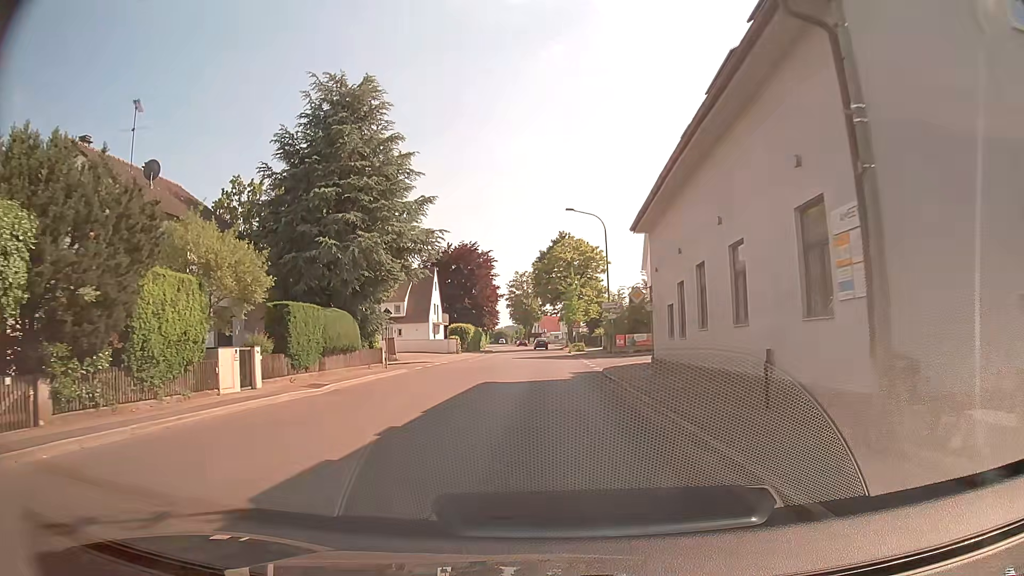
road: tertiary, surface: asphalt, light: Day
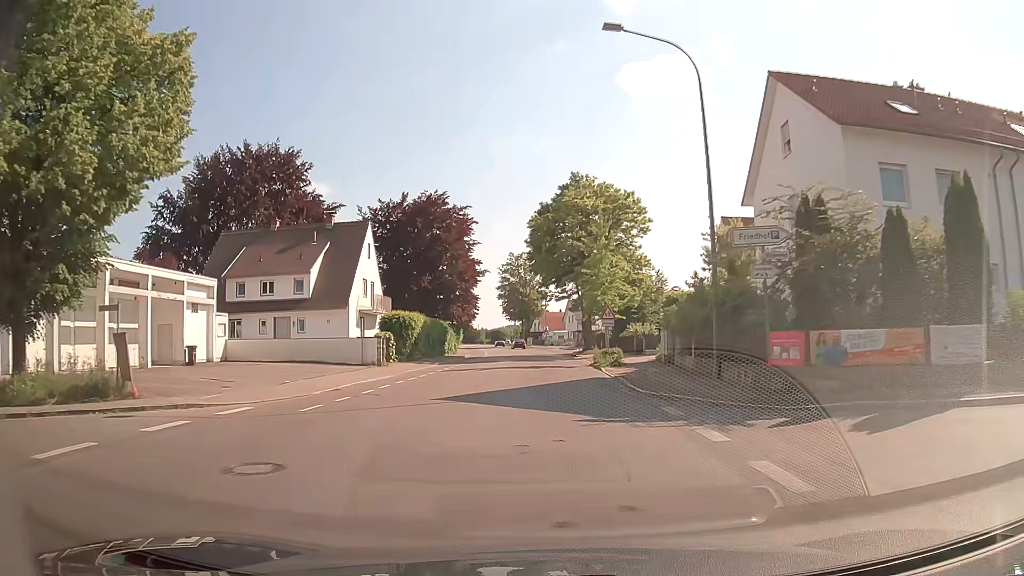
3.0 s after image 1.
(+0.2, +31.4) m; 0°
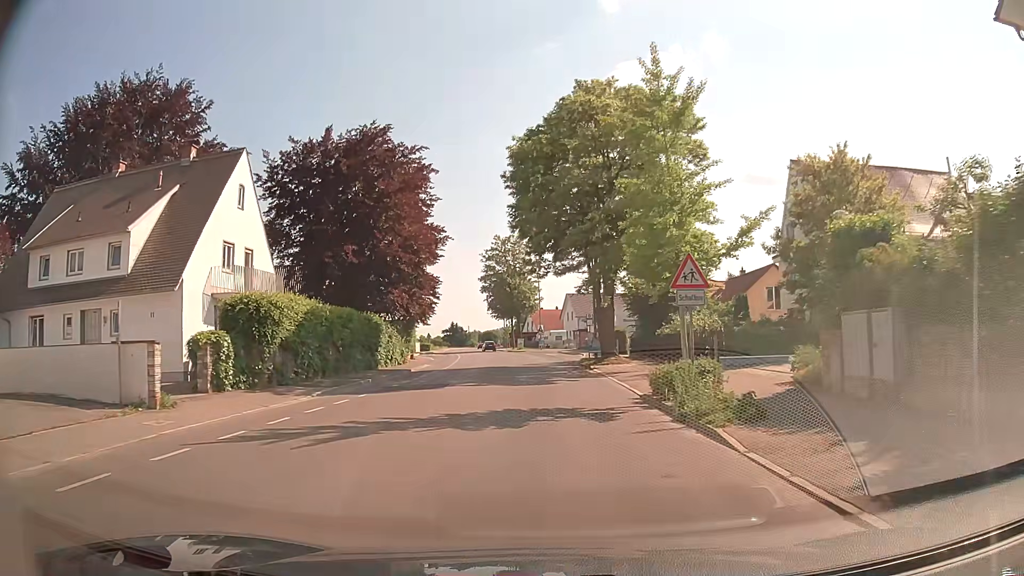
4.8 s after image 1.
(+0.1, +20.5) m; 0°
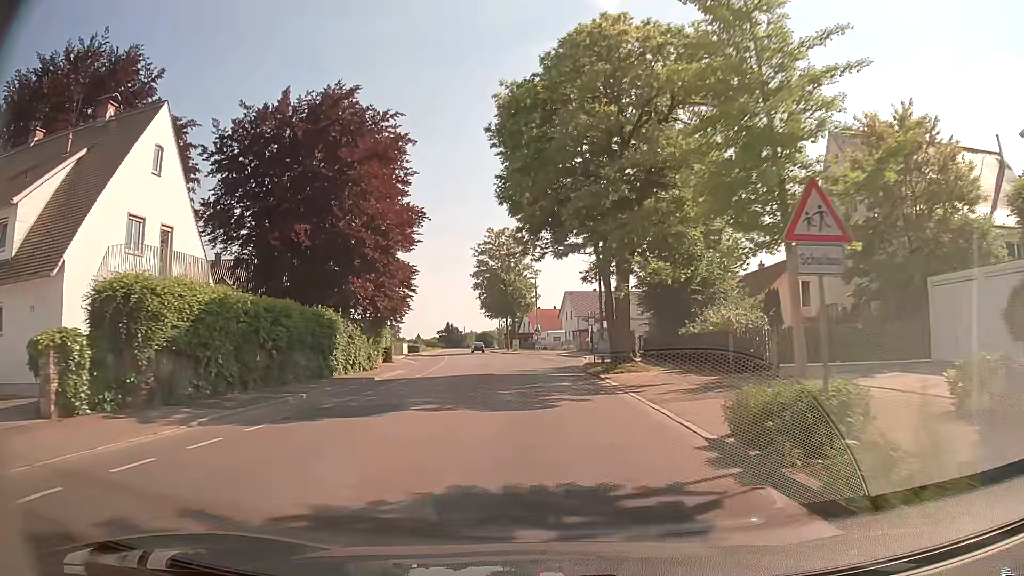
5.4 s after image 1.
(0.0, +6.9) m; 0°
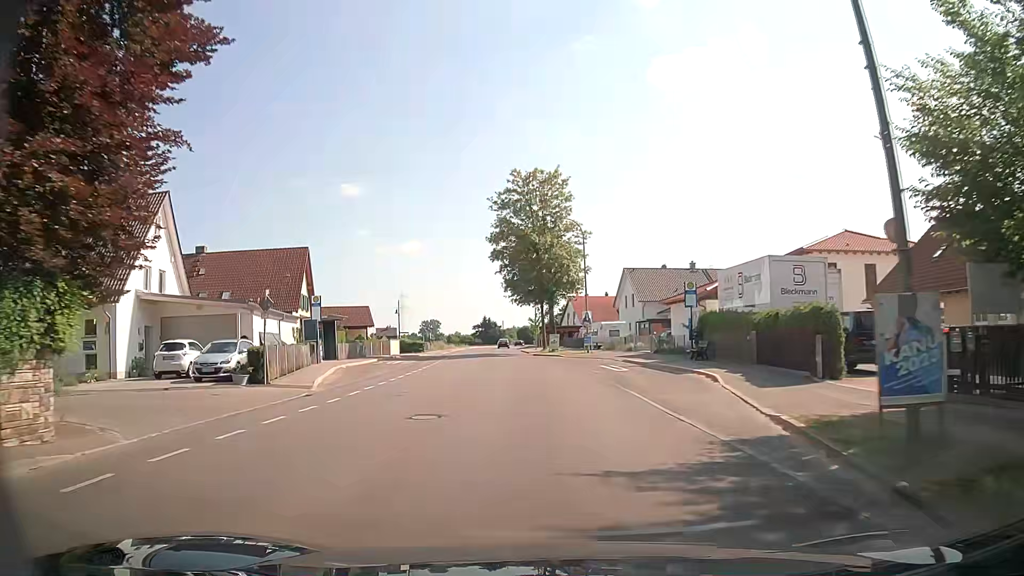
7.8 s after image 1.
(-0.6, +28.0) m; -3°
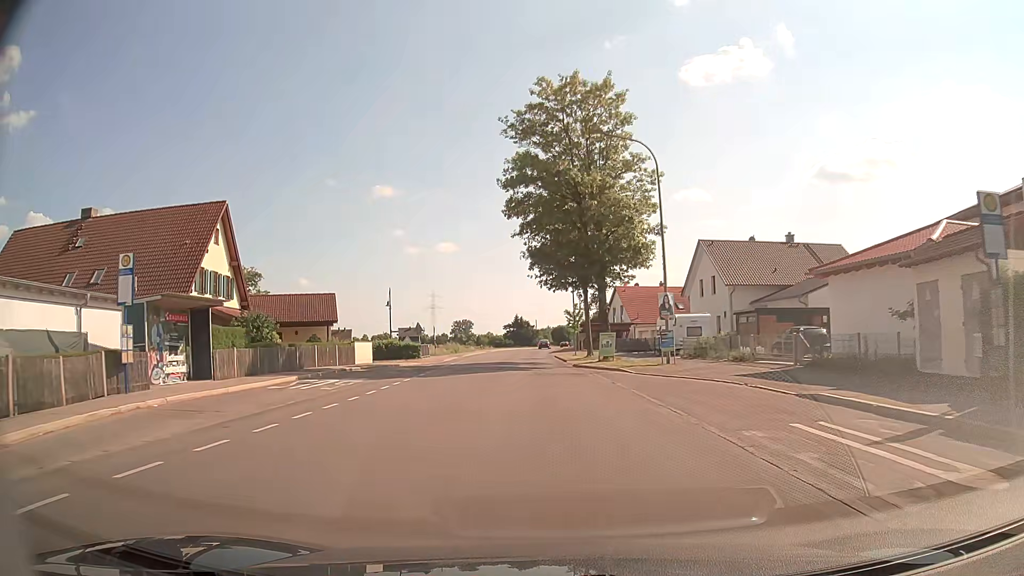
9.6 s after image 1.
(-0.7, +21.4) m; -3°
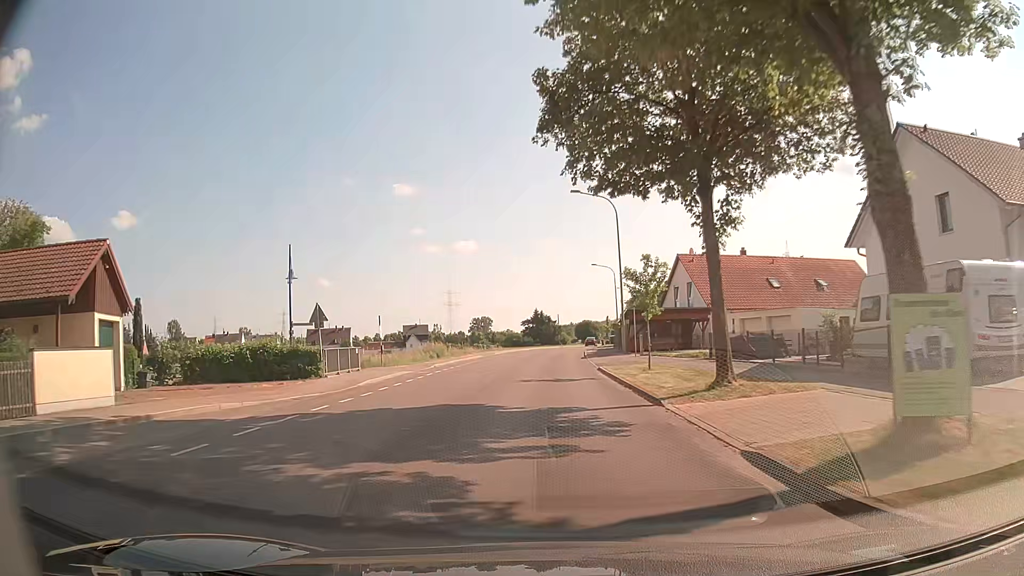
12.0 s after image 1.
(-0.5, +28.9) m; -2°
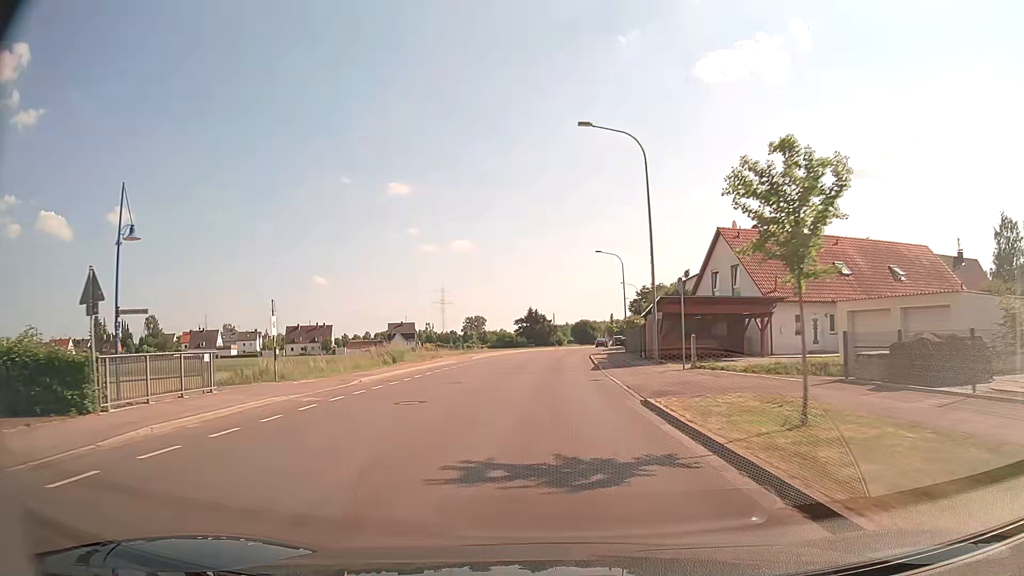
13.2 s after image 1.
(0.0, +14.6) m; 0°
